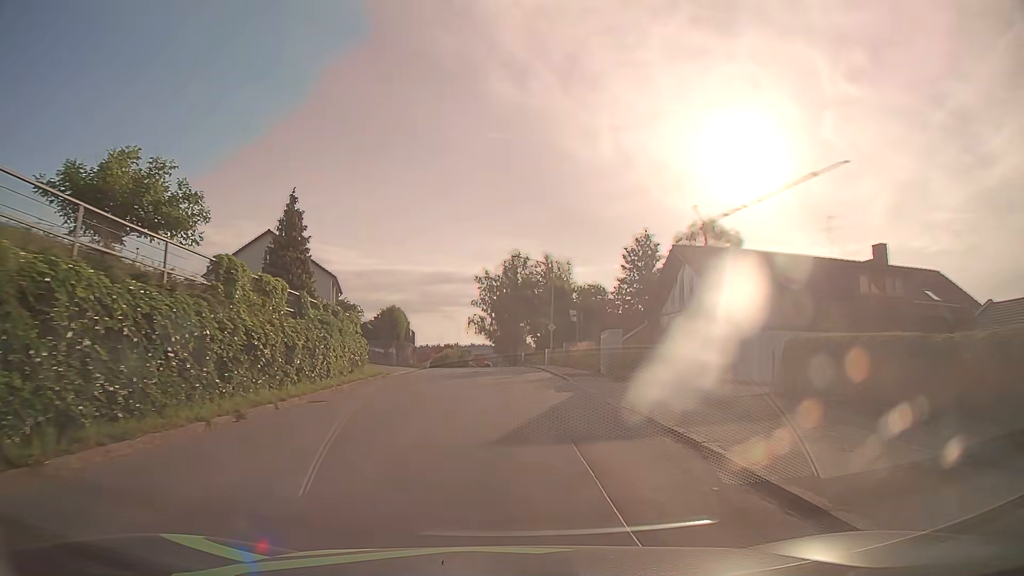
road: tertiary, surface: asphalt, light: Day
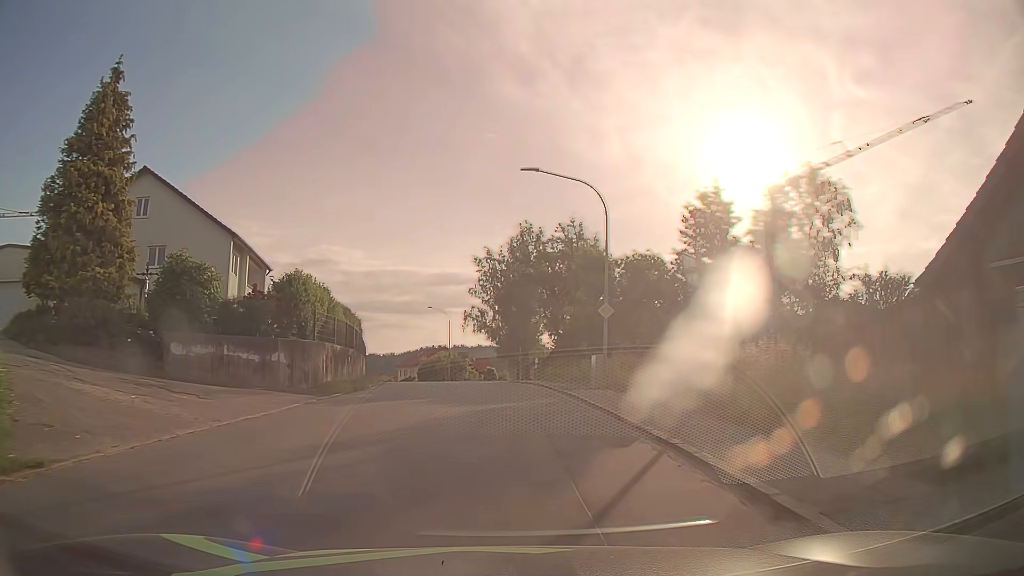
(0.0, +23.2) m; -1°
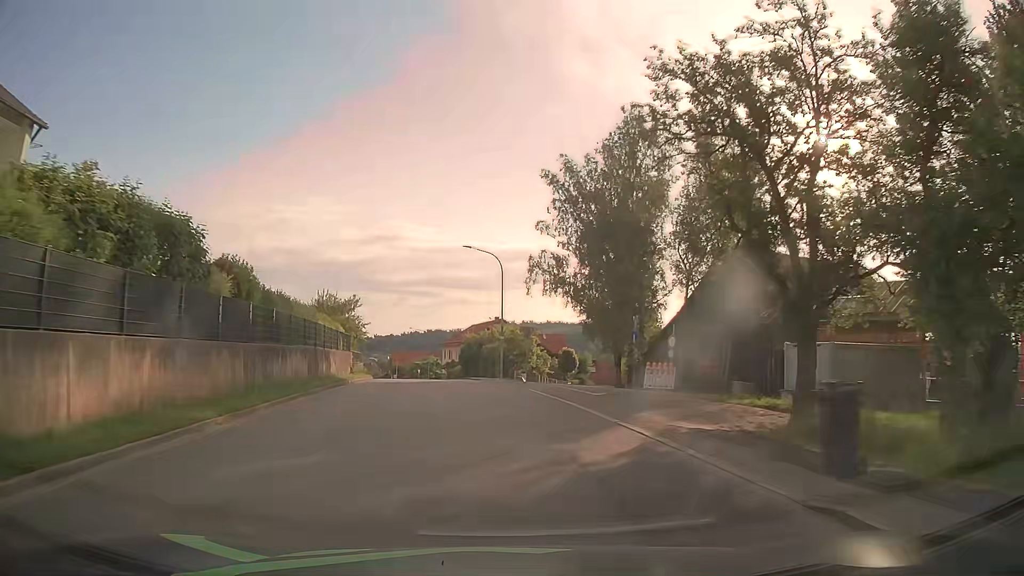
(-1.3, +31.4) m; -5°
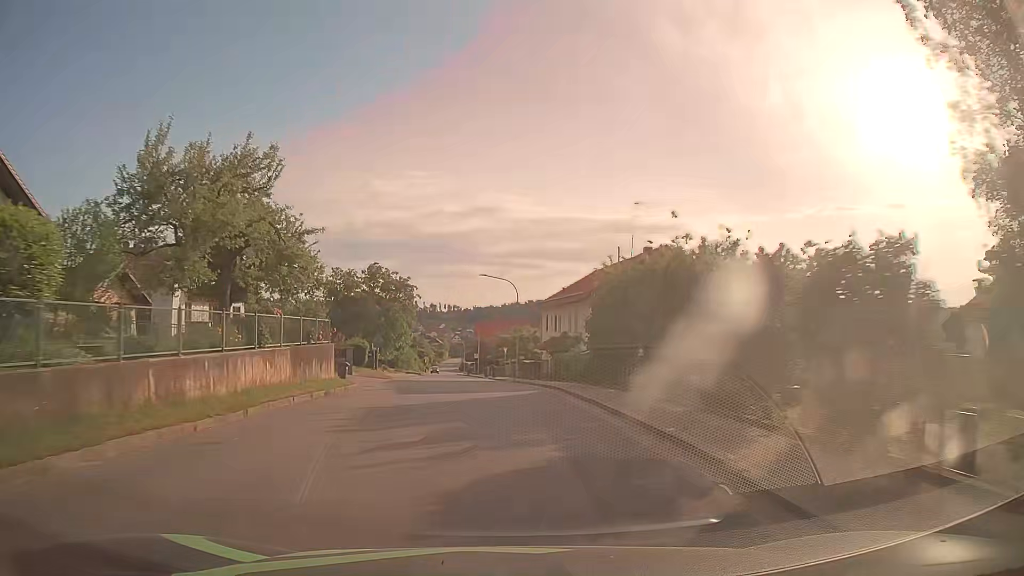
(-3.4, +40.3) m; -9°
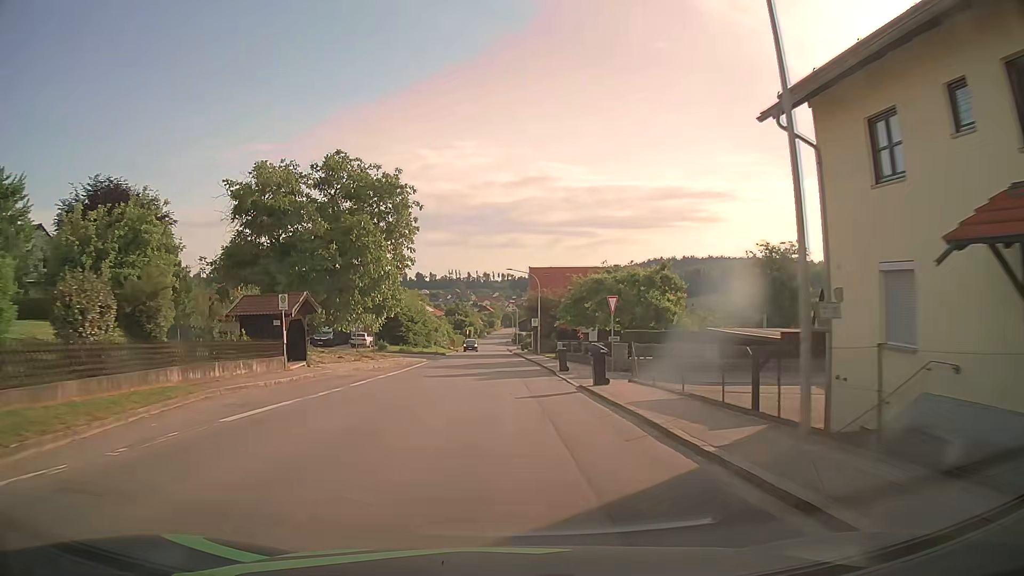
(-1.9, +41.2) m; -4°
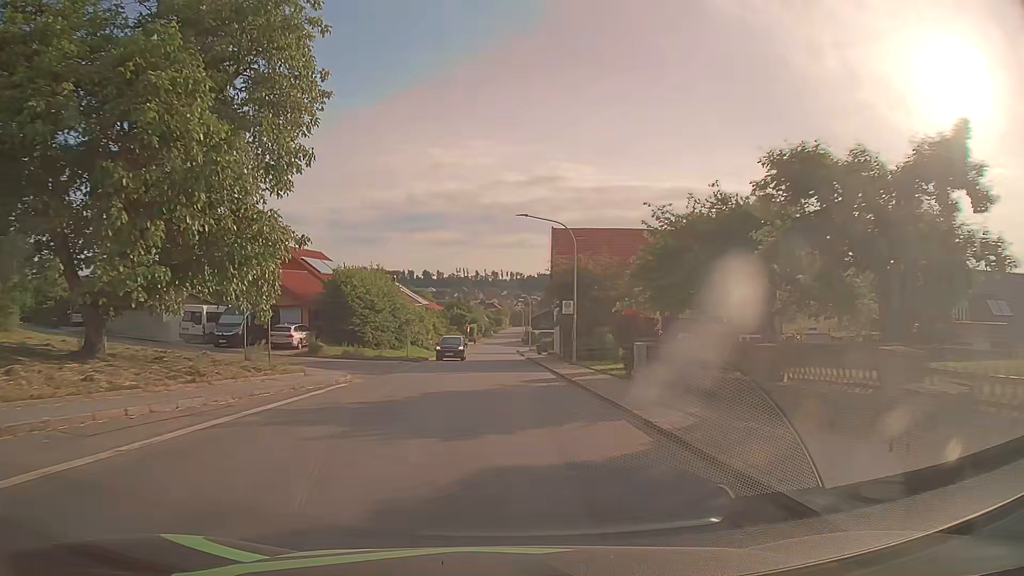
(-0.2, +24.3) m; -1°
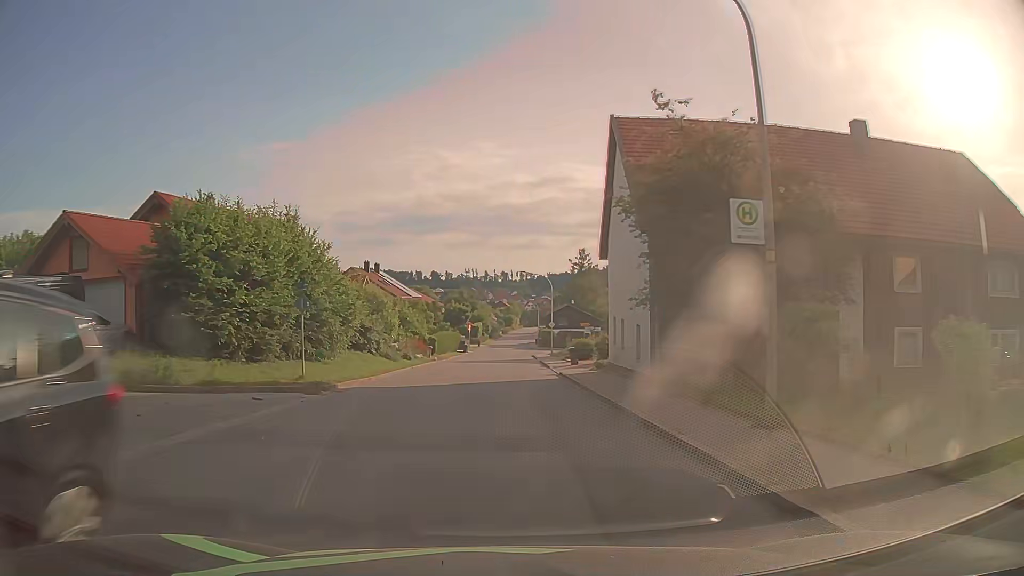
(-0.1, +23.9) m; -1°
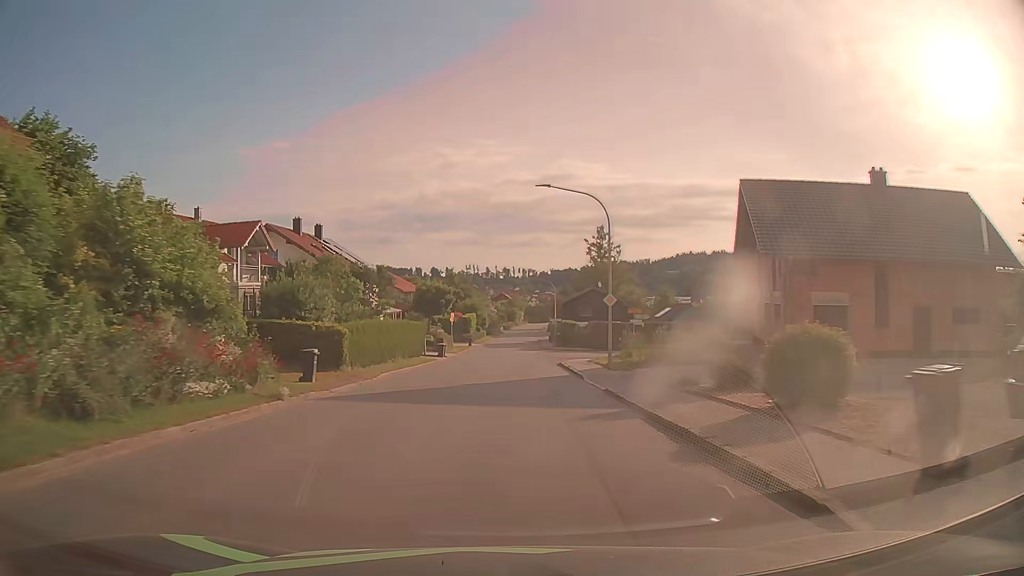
(-0.2, +31.6) m; 0°
(0, +10) (0, +20) (0, +30) (0, +40) (+1, +50) (+1, +60) (+1, +70) (+2, +80) (+2, +90) (+2, +100) m
